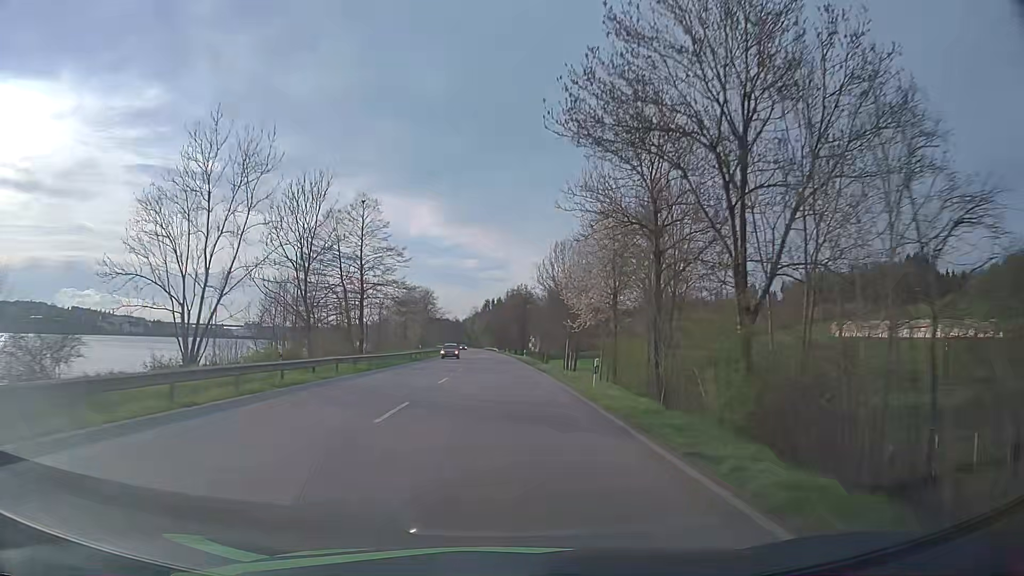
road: primary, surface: asphalt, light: Day
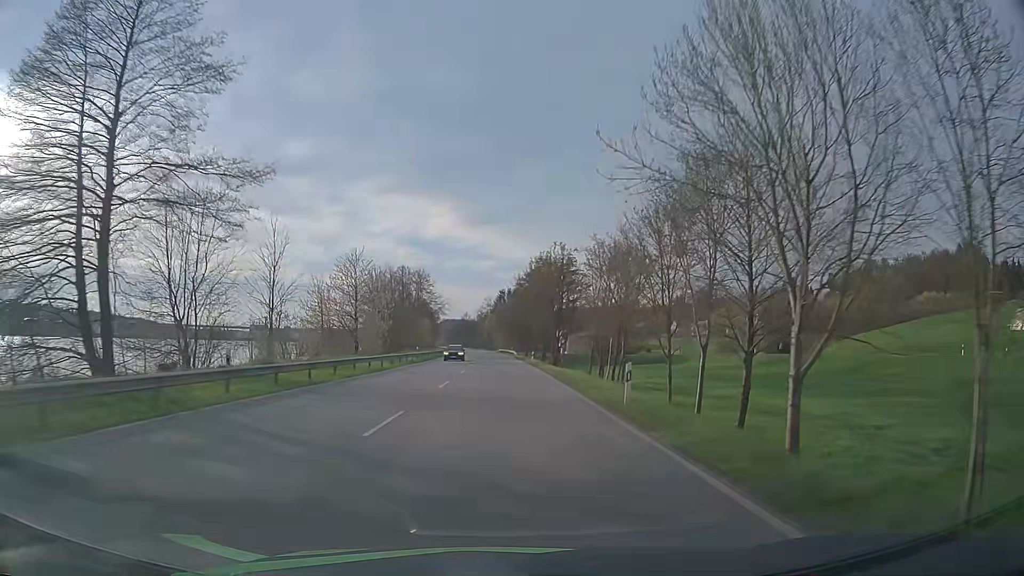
(-0.4, +49.5) m; -1°
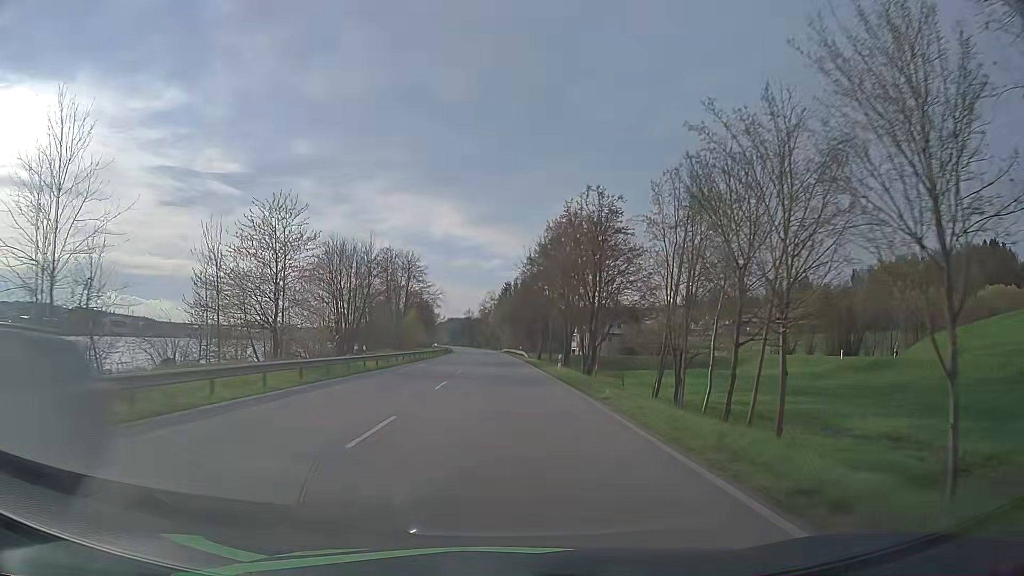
(-0.3, +25.3) m; -1°
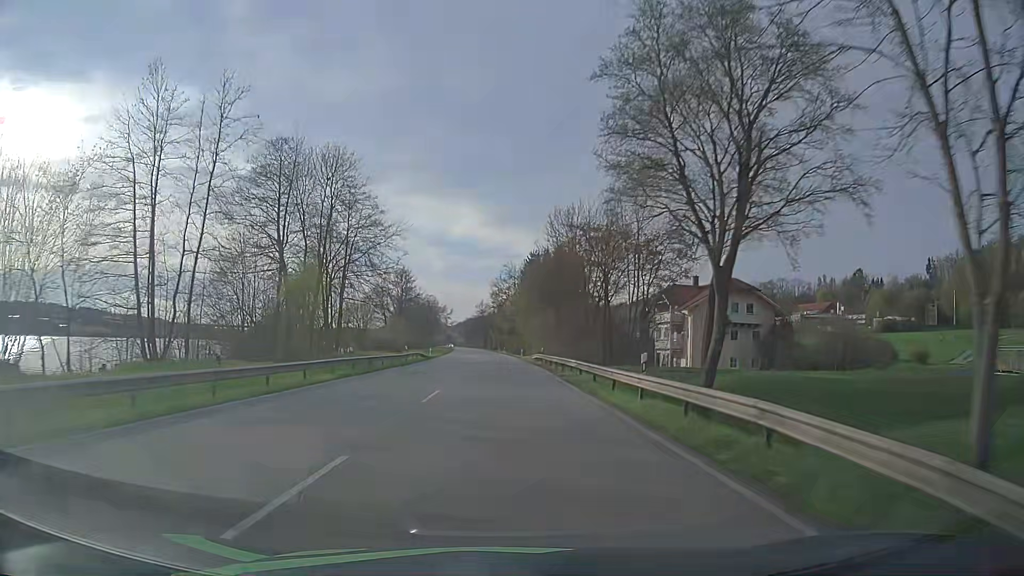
(-0.7, +64.7) m; -2°
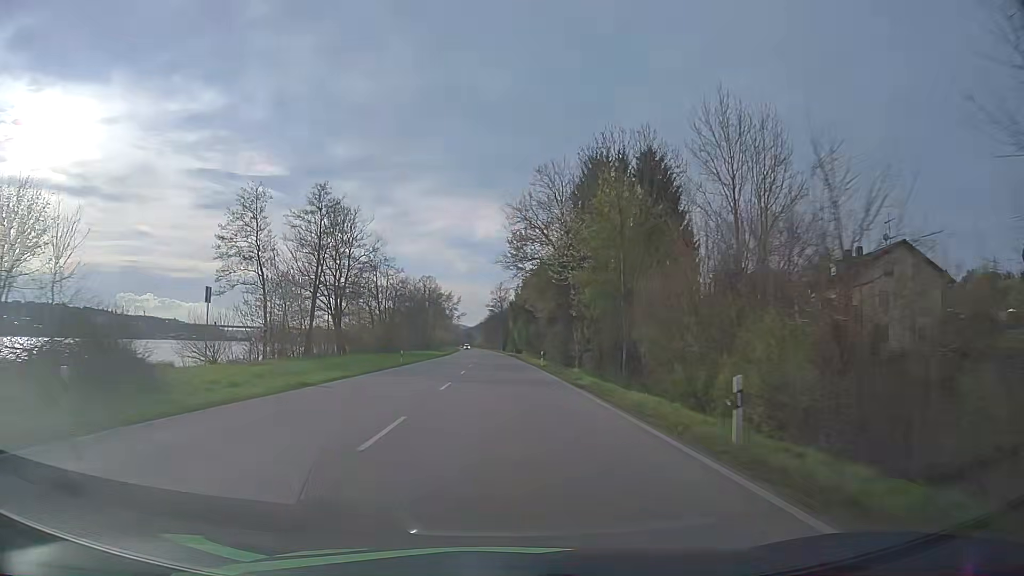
(-0.7, +67.1) m; -1°
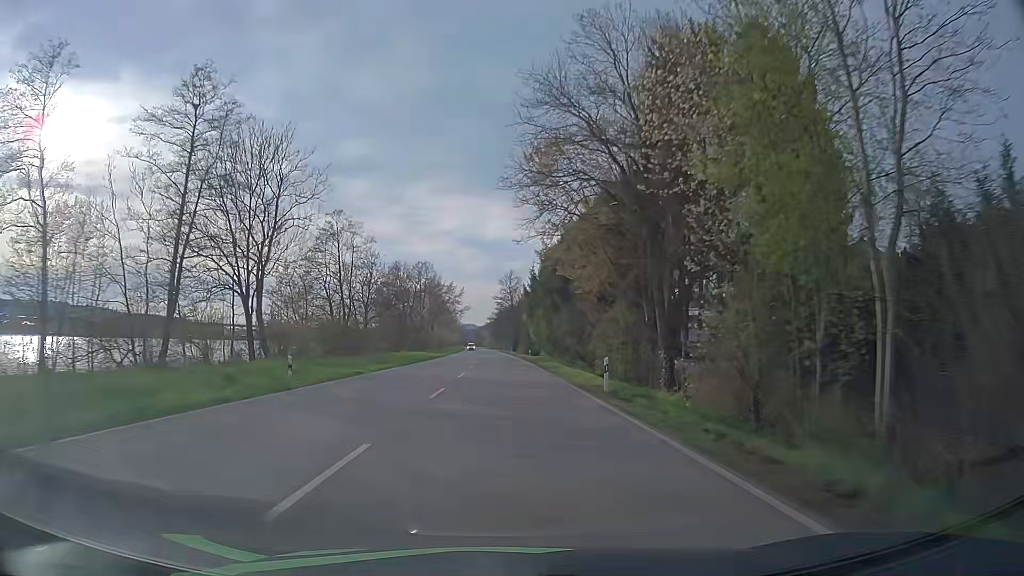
(-0.3, +27.5) m; -1°
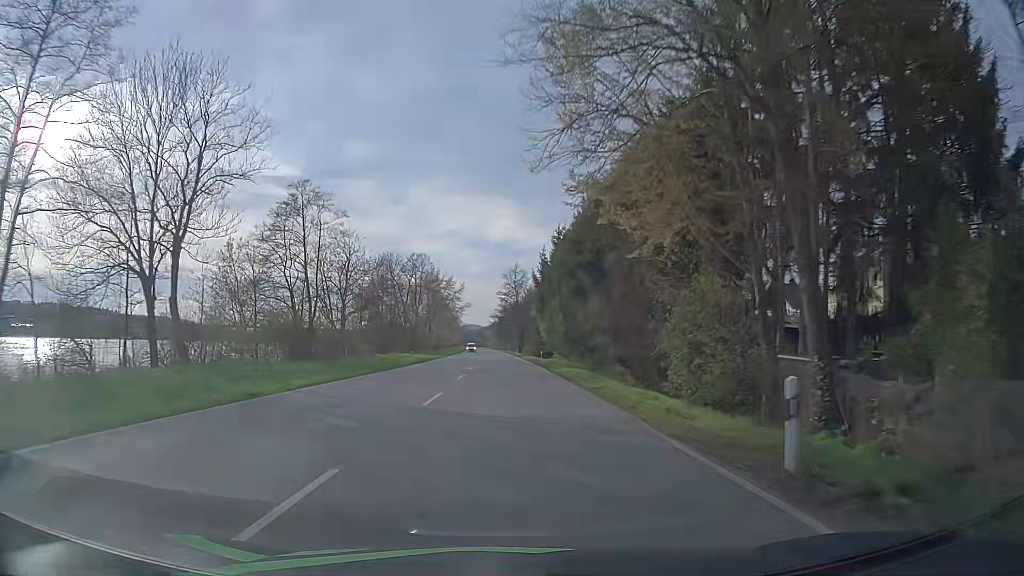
(-0.1, +13.9) m; -1°
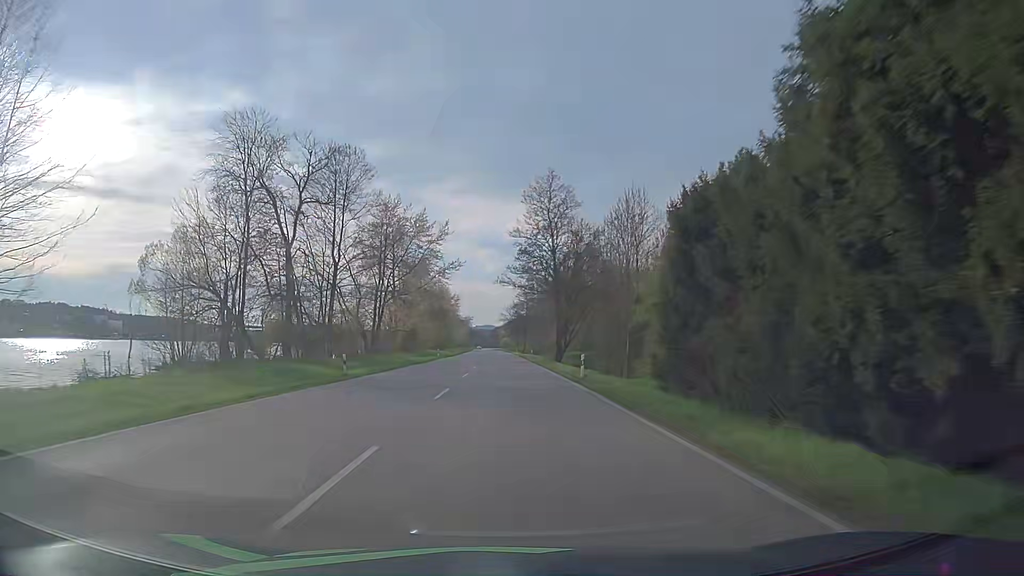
(-0.9, +70.4) m; -1°
(0, +10) (0, +20) (0, +30) (0, +40) (0, +50) (-1, +60) (-1, +70) (-1, +80) (-1, +90) (-1, +100) m
